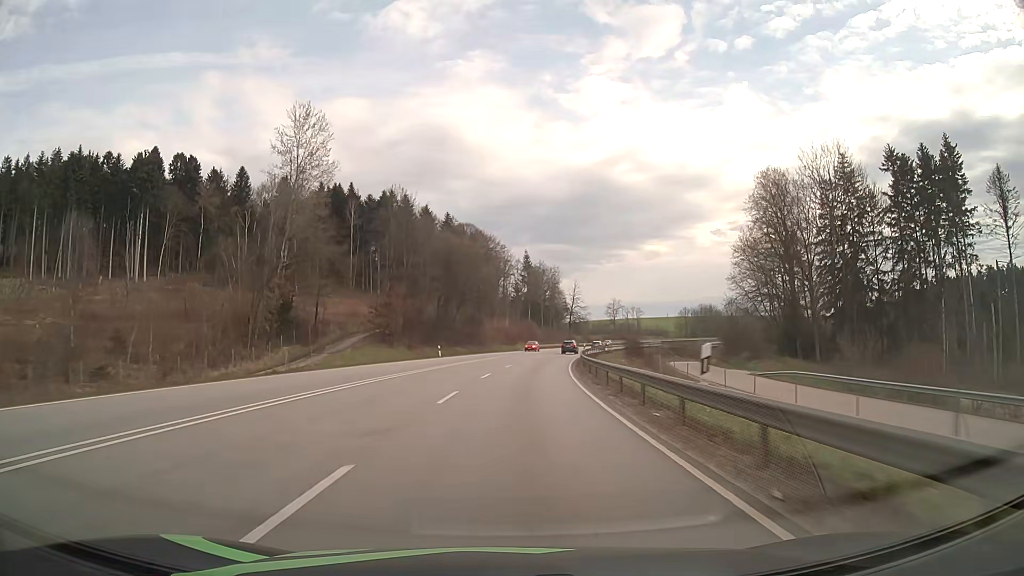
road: primary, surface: asphalt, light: Day
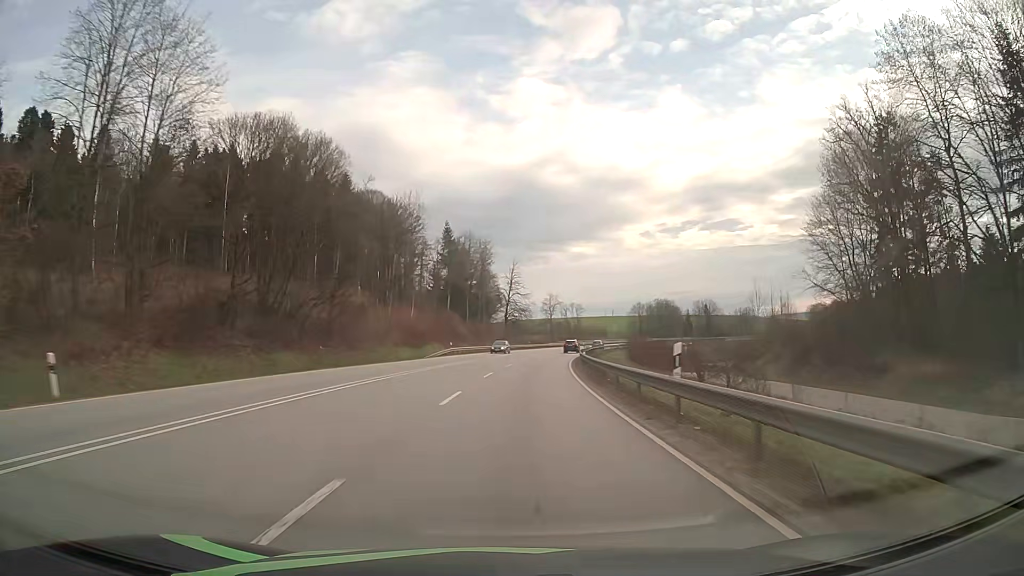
(+2.7, +48.3) m; +6°
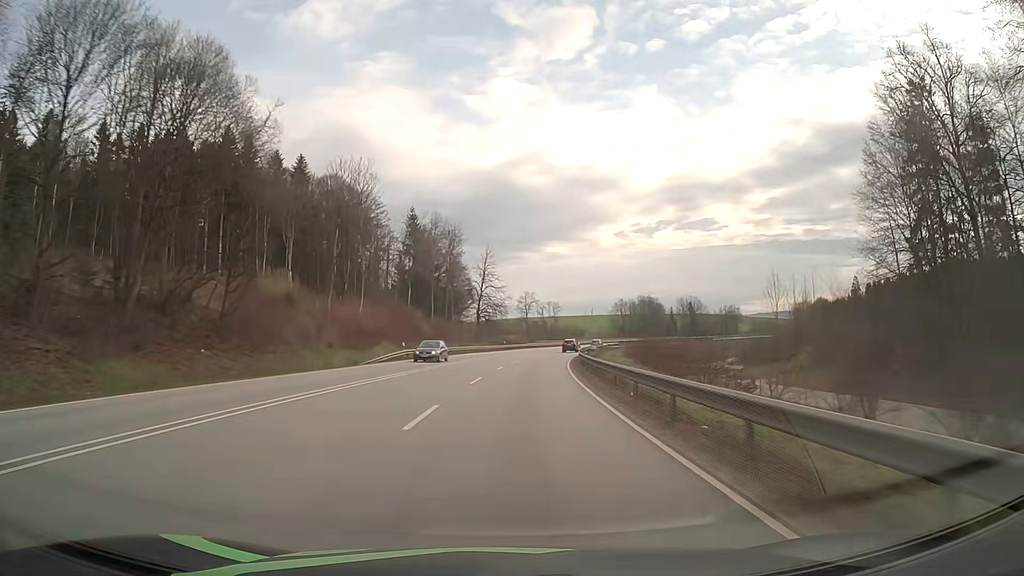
(+0.3, +16.1) m; +2°
(0, +10) (+1, +20) (+1, +30) (+2, +40) (+3, +50) (+4, +60) (+5, +70) (+7, +80) (+9, +89) (+11, +99) m
